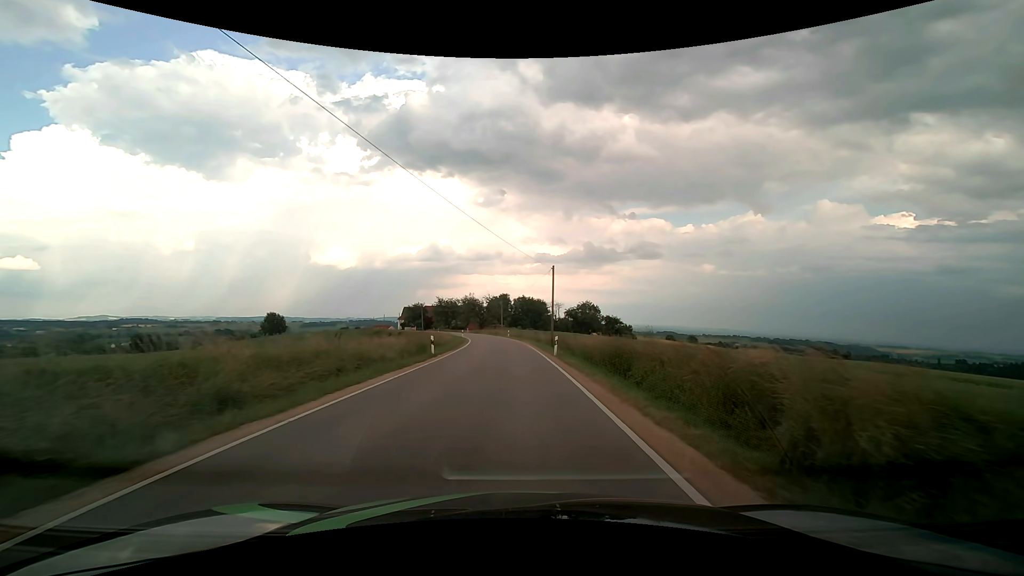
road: tertiary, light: Day
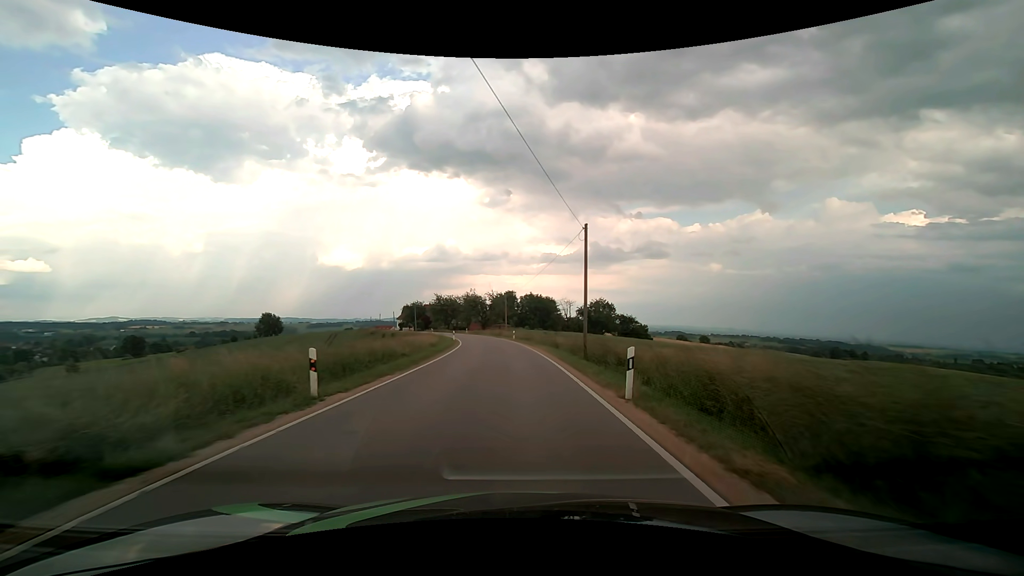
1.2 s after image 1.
(-0.1, +15.6) m; -1°
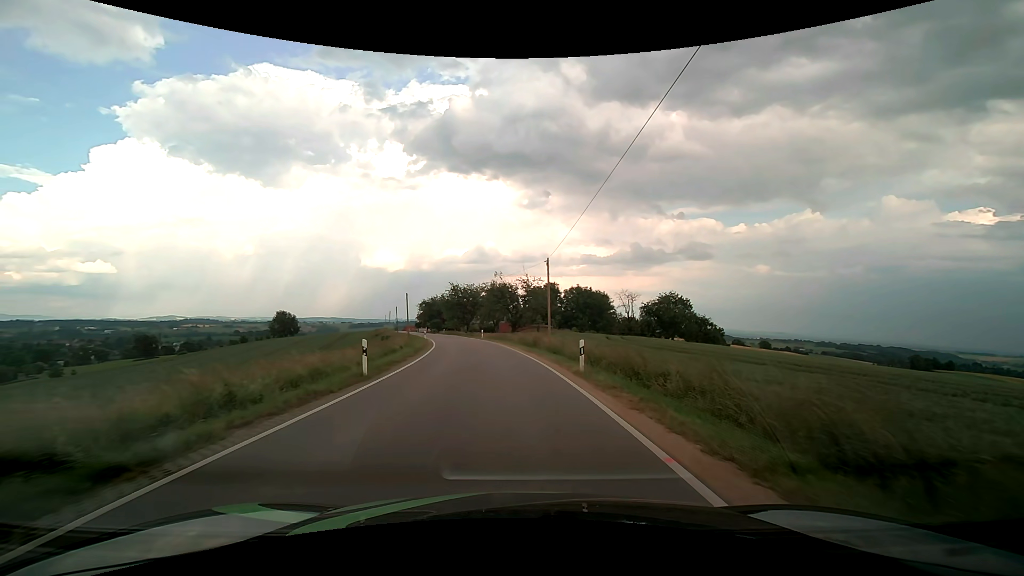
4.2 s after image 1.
(-0.9, +37.4) m; -4°
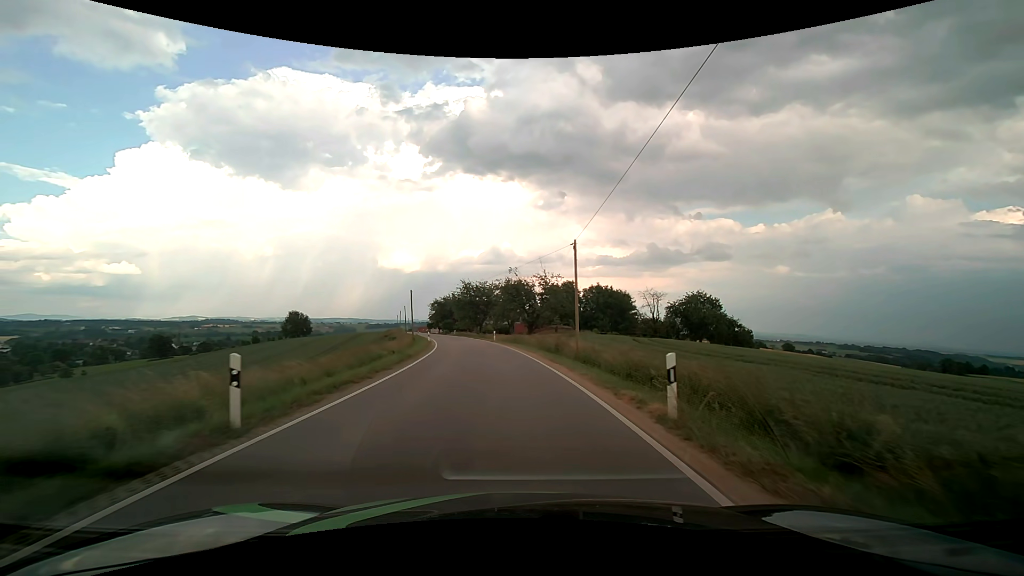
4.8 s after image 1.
(-0.1, +7.3) m; -2°
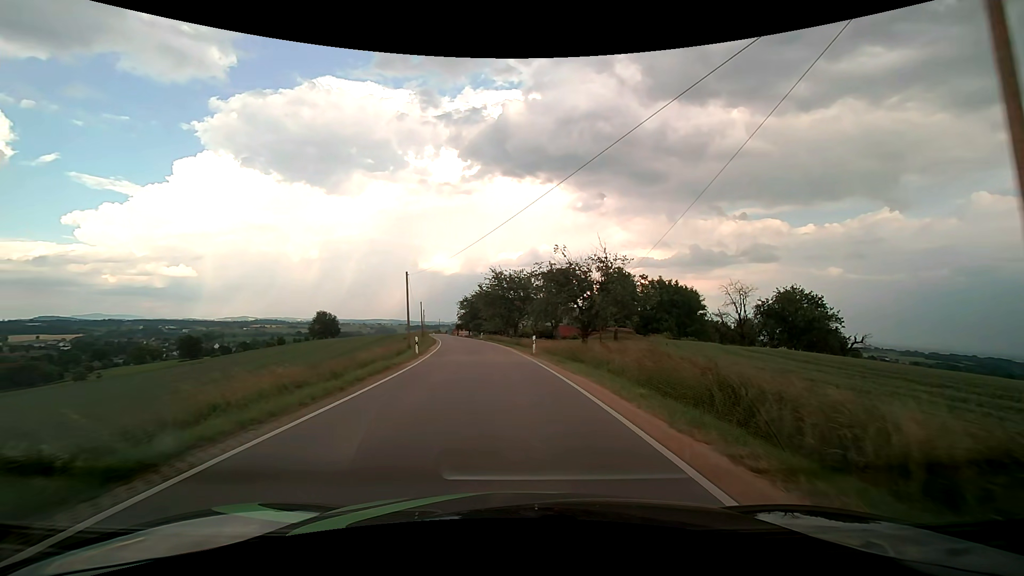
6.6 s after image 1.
(-0.9, +21.6) m; -4°
(0, +10) (-1, +20) (-2, +30) (-3, +40) (-4, +50) (-6, +60) (-7, +70) (-9, +79) (-11, +89) (-13, +99) m
